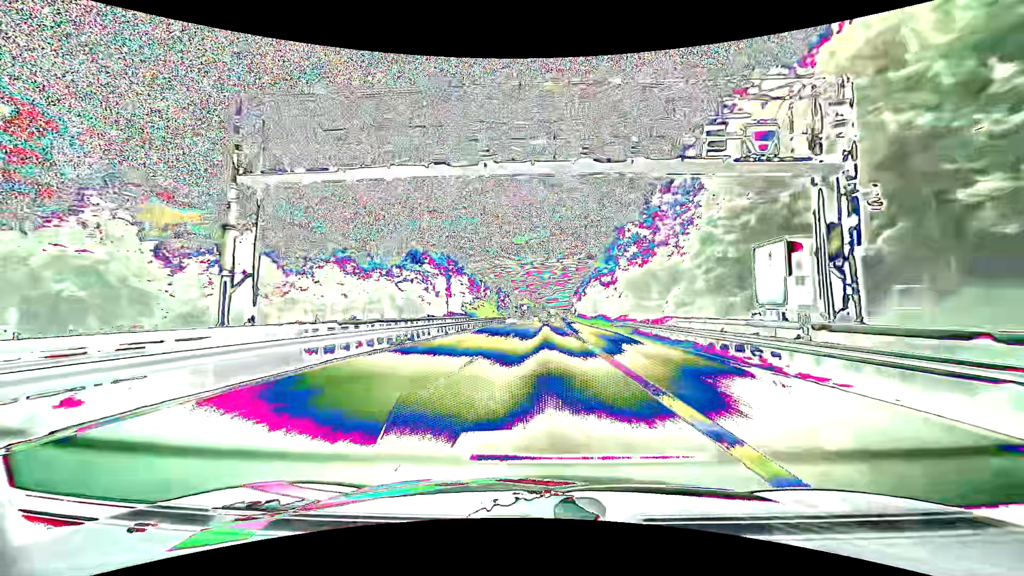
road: motorway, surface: asphalt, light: Day
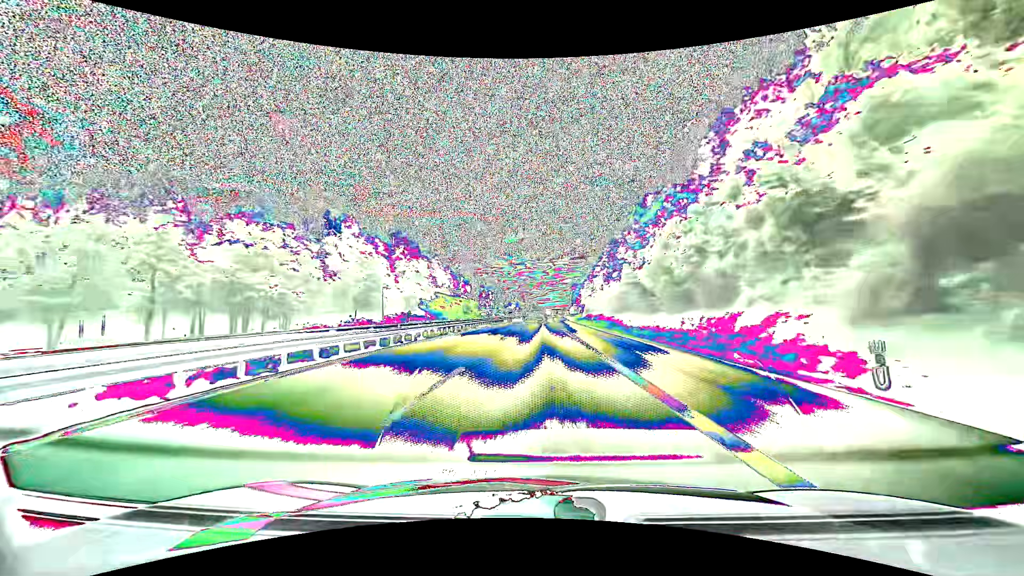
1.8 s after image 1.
(+0.5, +56.2) m; +1°
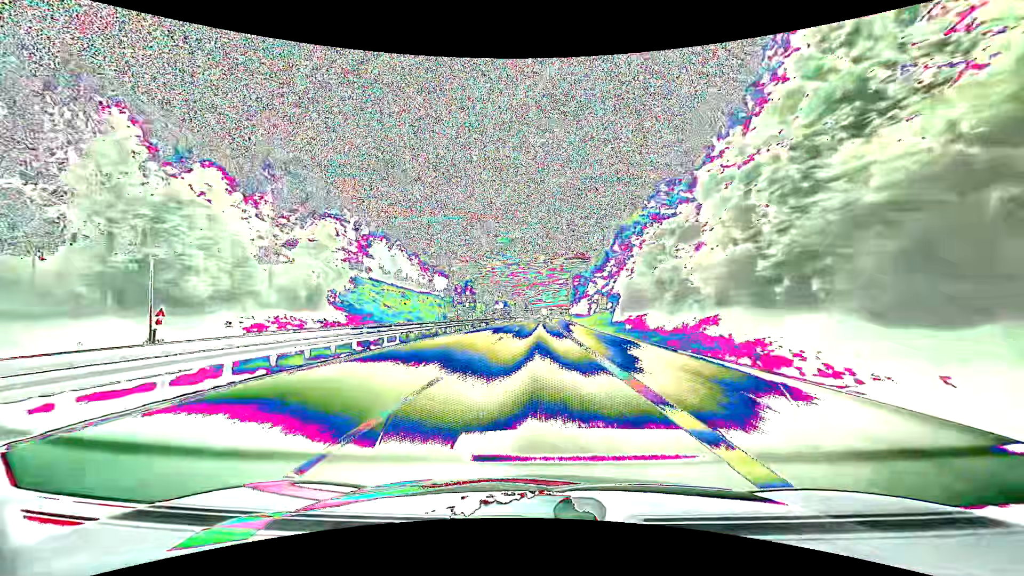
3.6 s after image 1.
(+0.4, +56.3) m; +1°
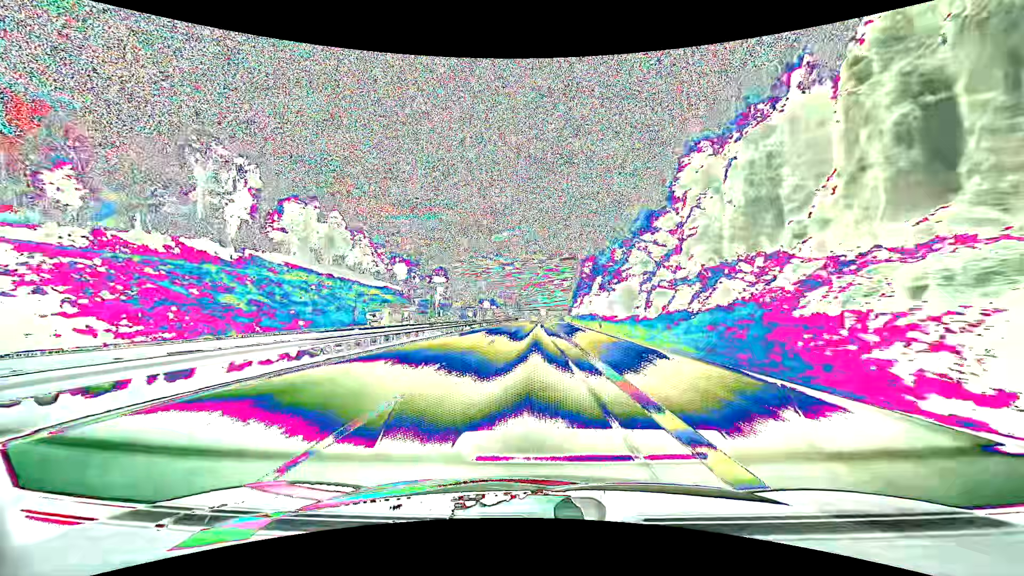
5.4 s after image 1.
(+0.2, +56.5) m; 0°
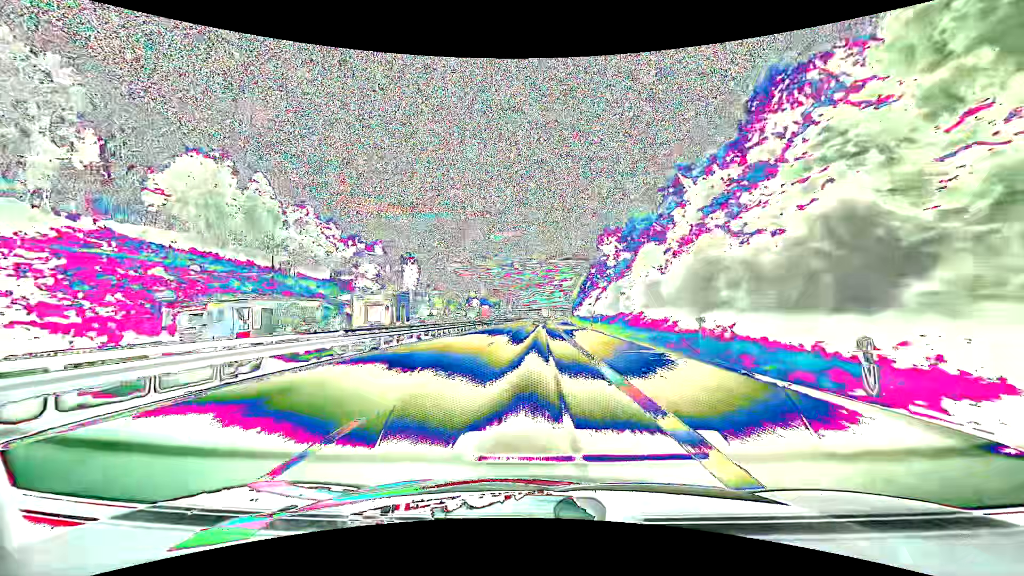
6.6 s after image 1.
(+0.1, +37.8) m; 0°
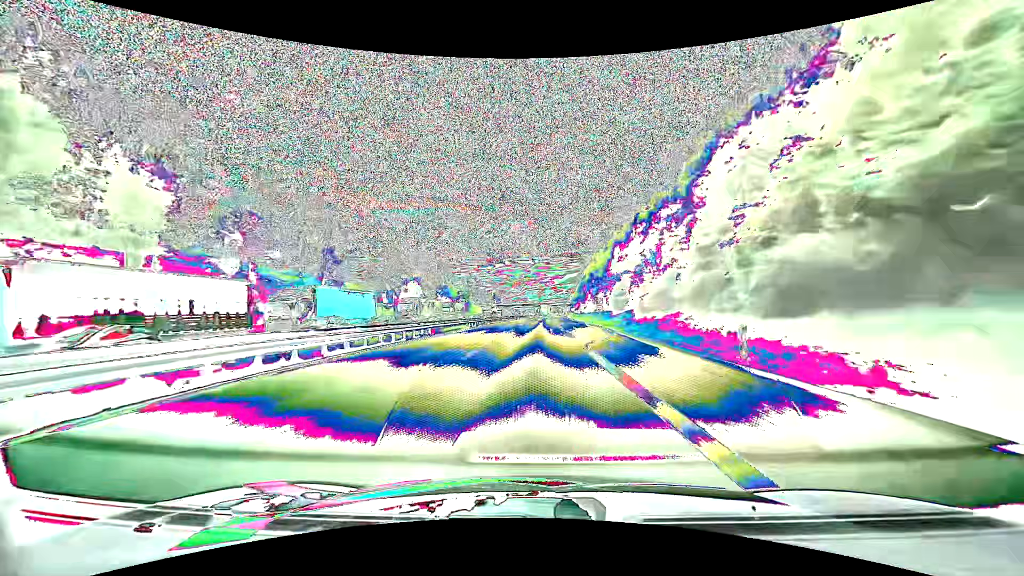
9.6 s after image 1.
(+0.9, +94.7) m; +1°
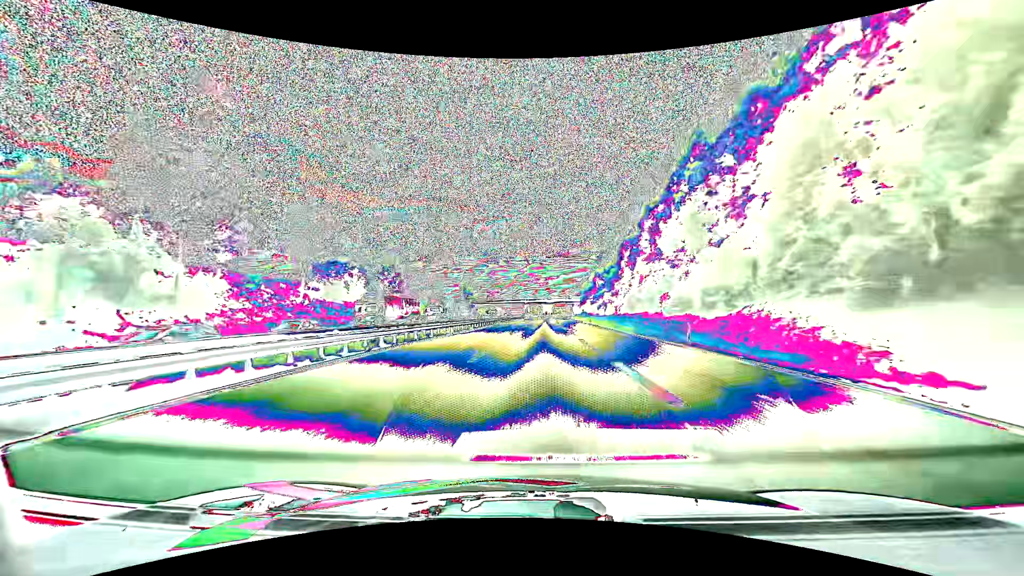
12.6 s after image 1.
(+0.4, +90.9) m; +1°
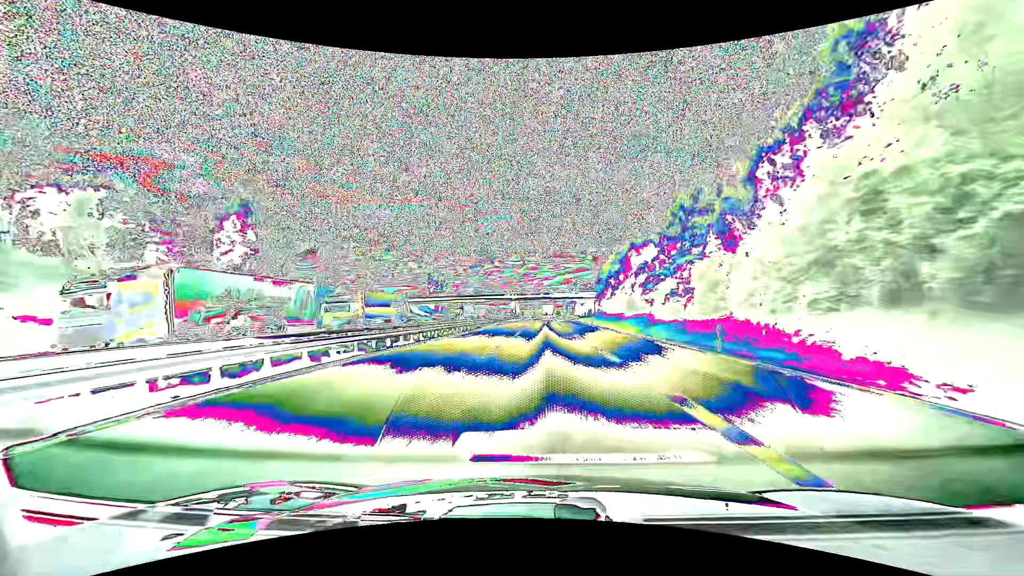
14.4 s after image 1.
(+0.4, +53.6) m; +1°
(0, +10) (0, +20) (0, +30) (0, +40) (0, +50) (0, +60) (+1, +70) (+1, +80) (+1, +90) (+1, +100) m
